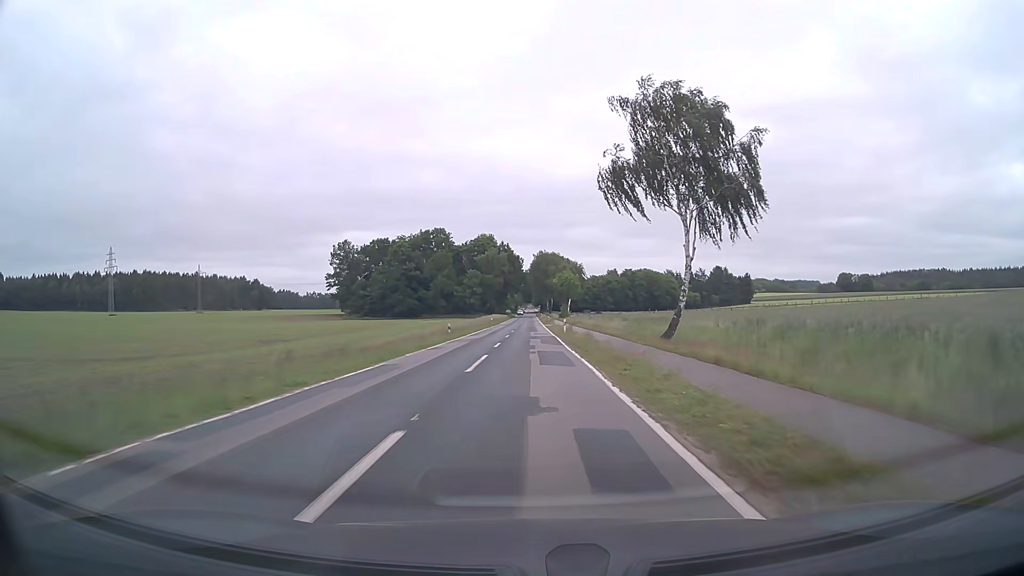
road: tertiary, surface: asphalt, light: Day
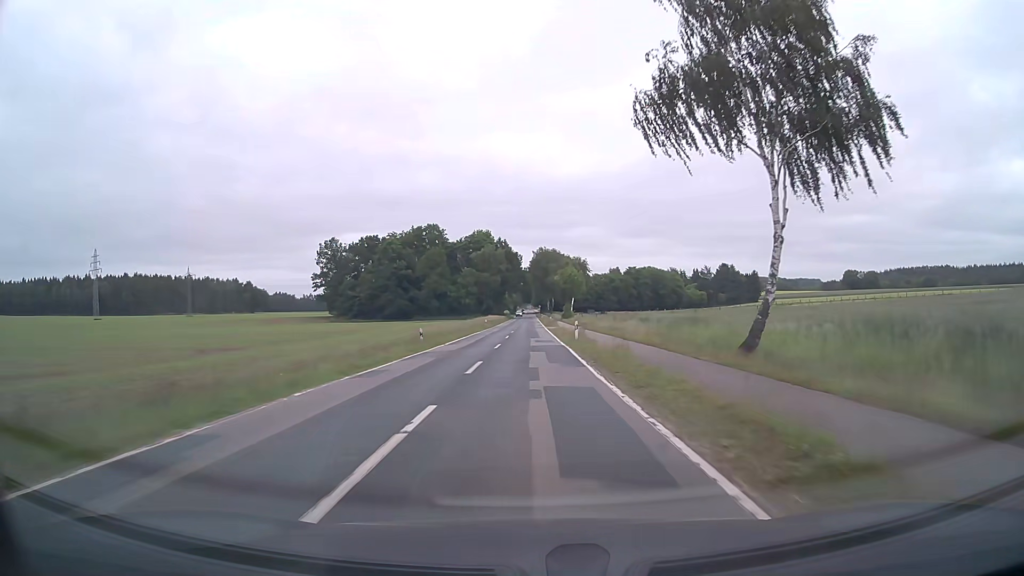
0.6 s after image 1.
(0.0, +12.1) m; 0°
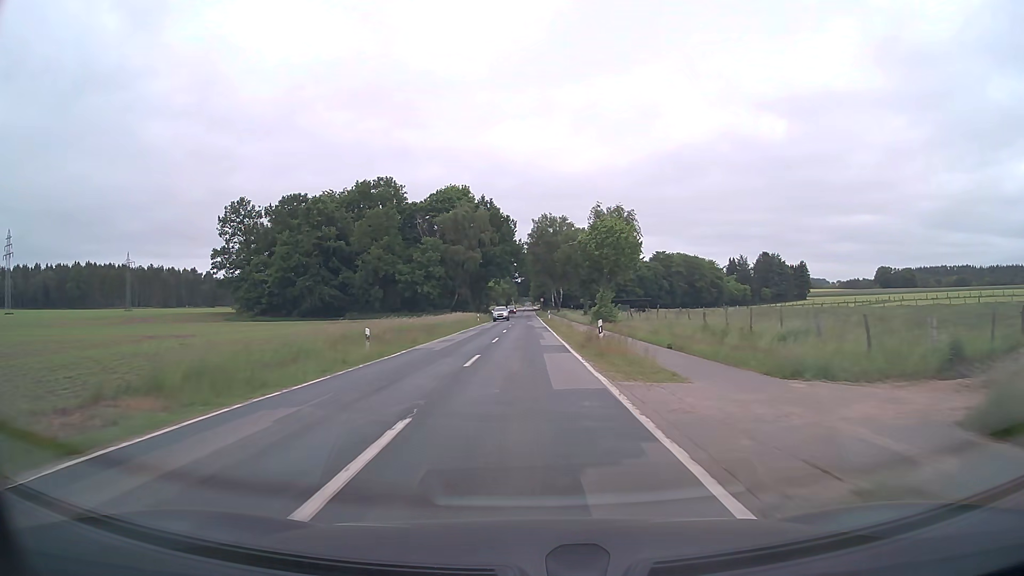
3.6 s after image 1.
(-0.2, +60.3) m; 0°
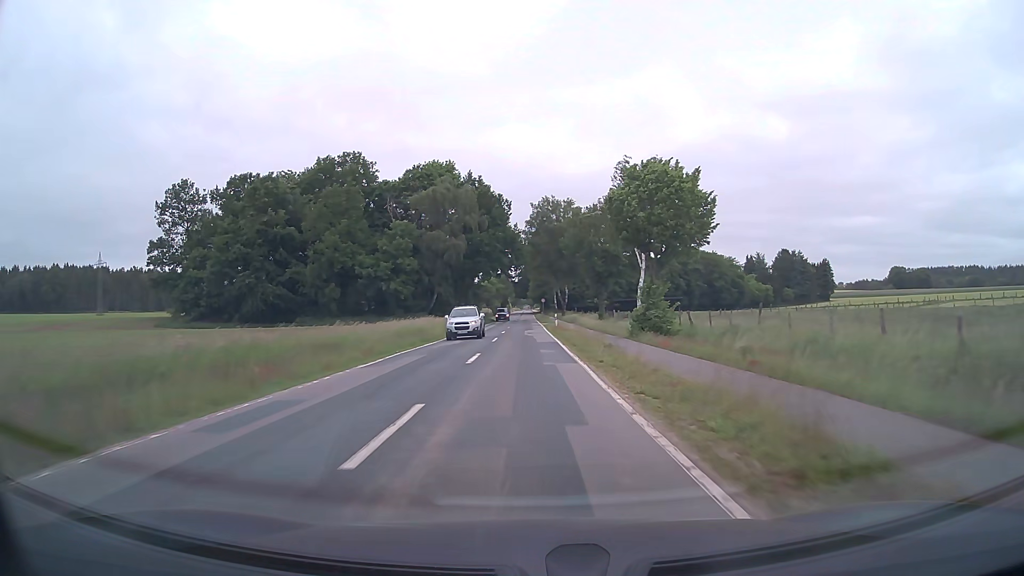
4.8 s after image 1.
(0.0, +22.8) m; 0°
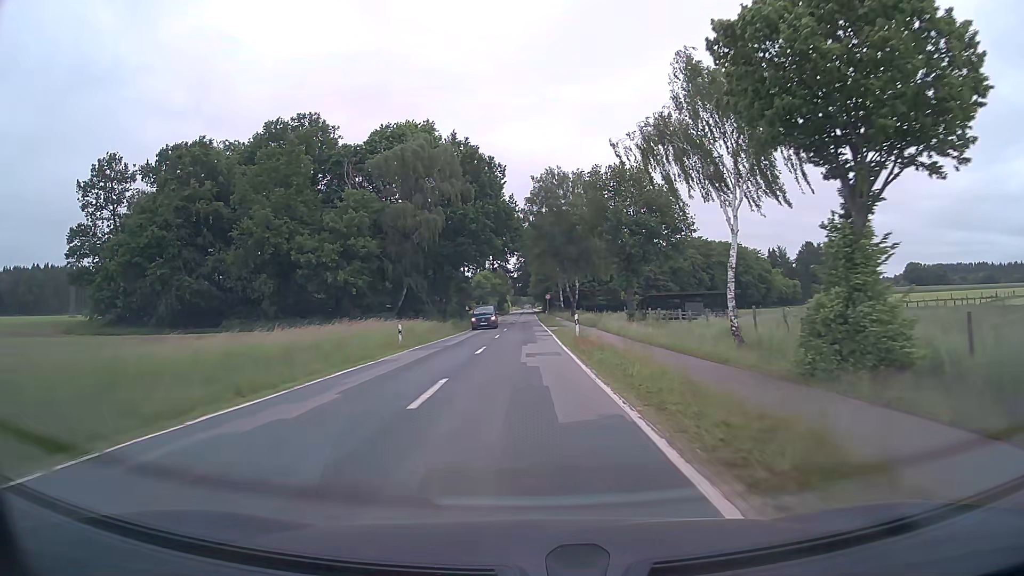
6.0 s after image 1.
(0.0, +21.7) m; 0°
(0, +10) (0, +20) (0, +30) (0, +40) (0, +50) (0, +60) (0, +70) (0, +80) (-1, +90) (-1, +100) m
